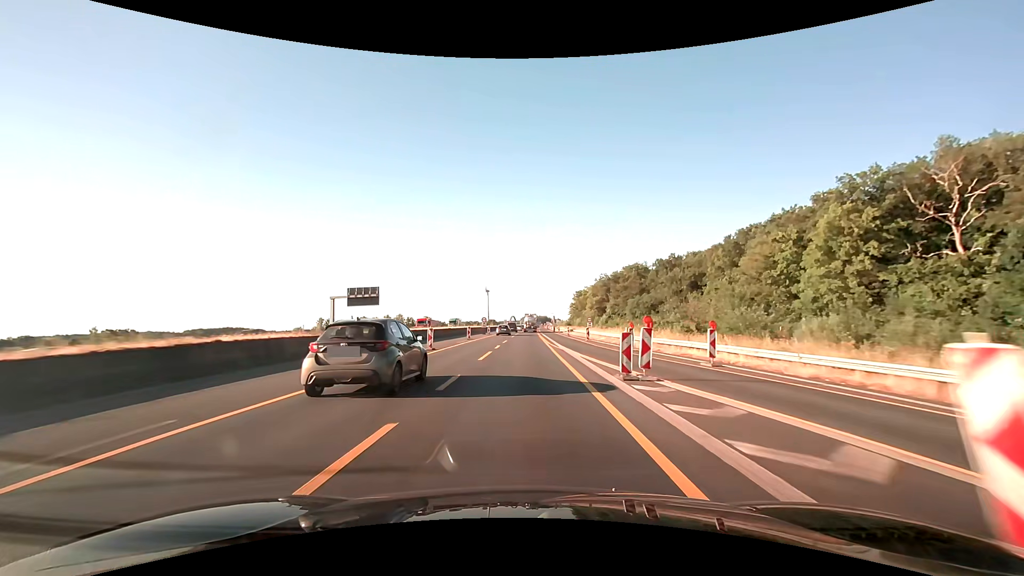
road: motorway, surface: asphalt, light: Day
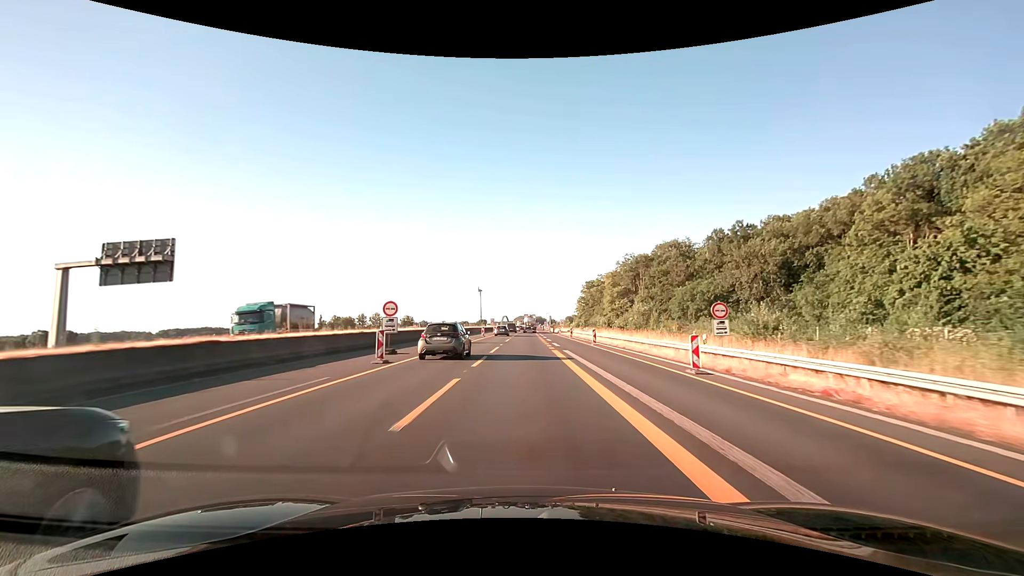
(+0.2, +49.9) m; +1°
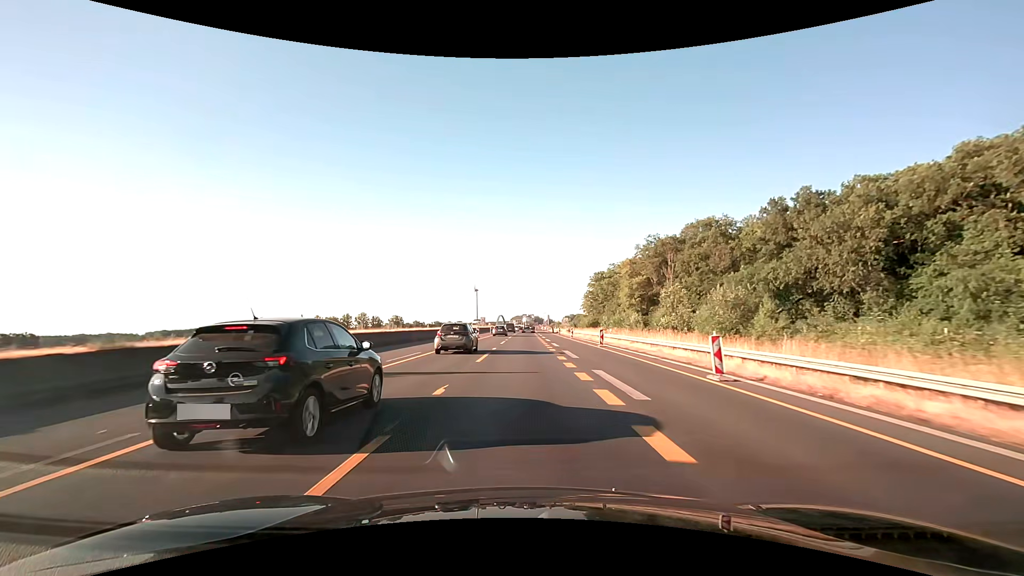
(+0.2, +25.0) m; +1°
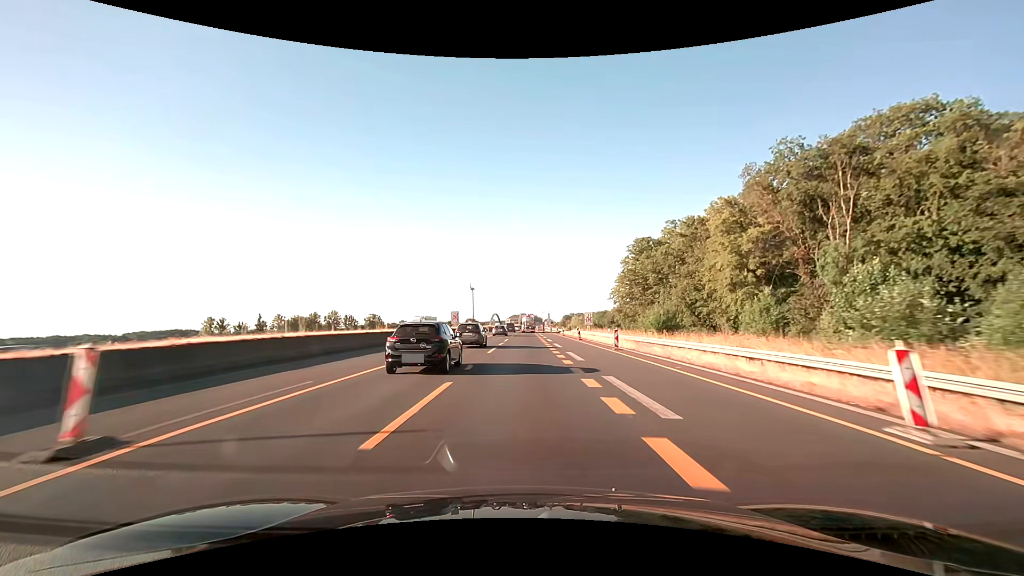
(+0.1, +50.0) m; 0°
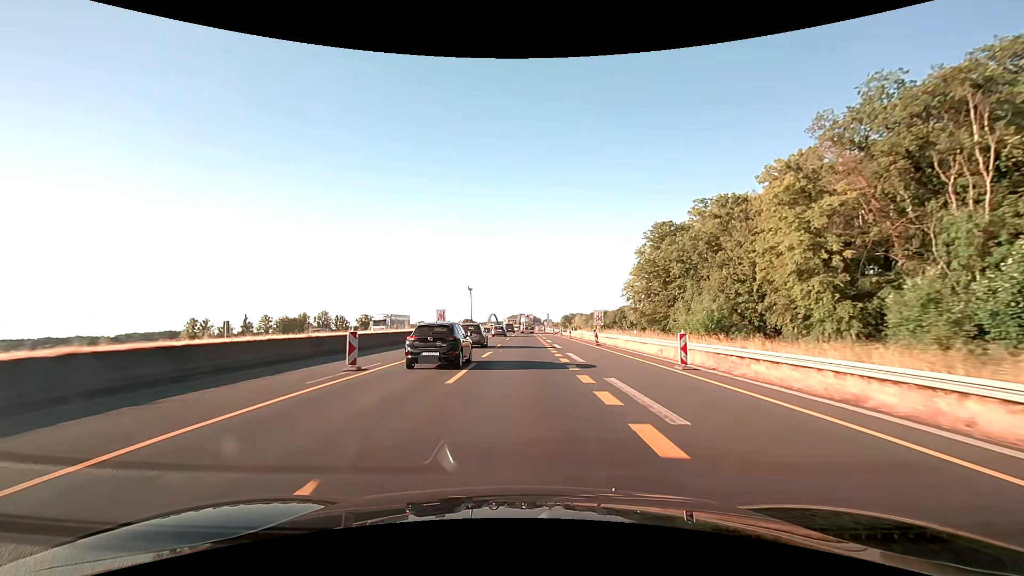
(0.0, +12.5) m; 0°
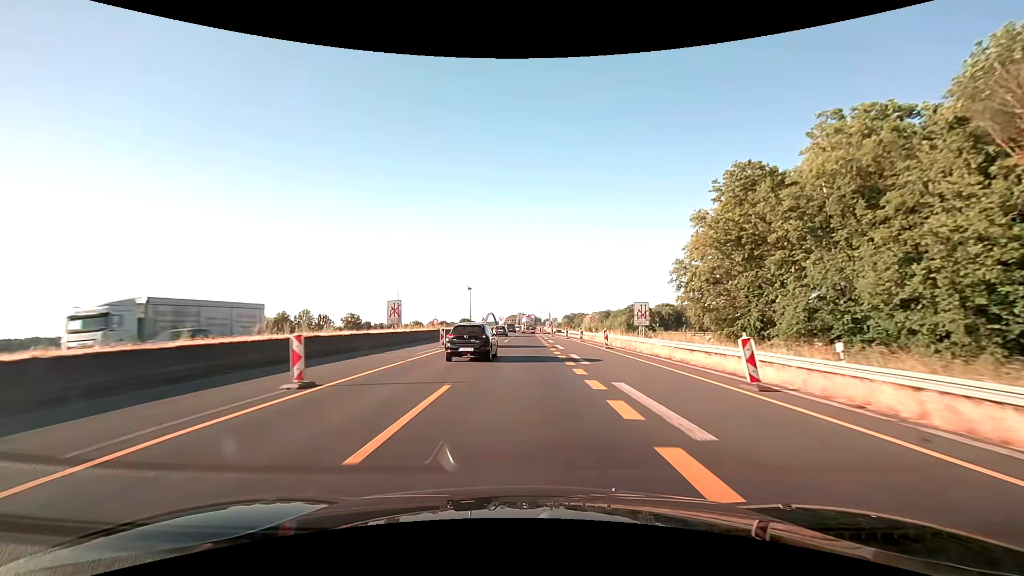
(0.0, +25.0) m; 0°
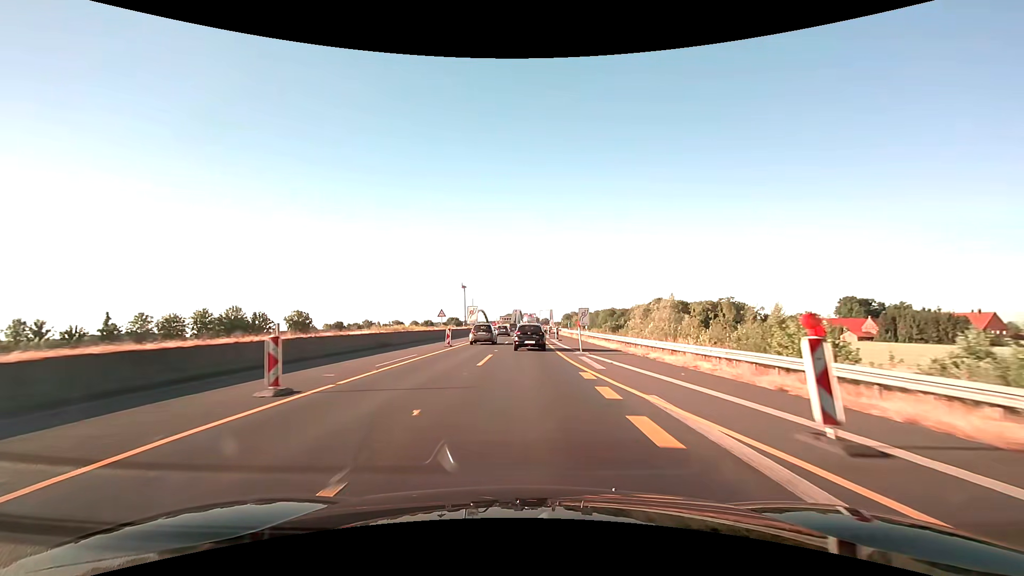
(+0.2, +62.5) m; 0°
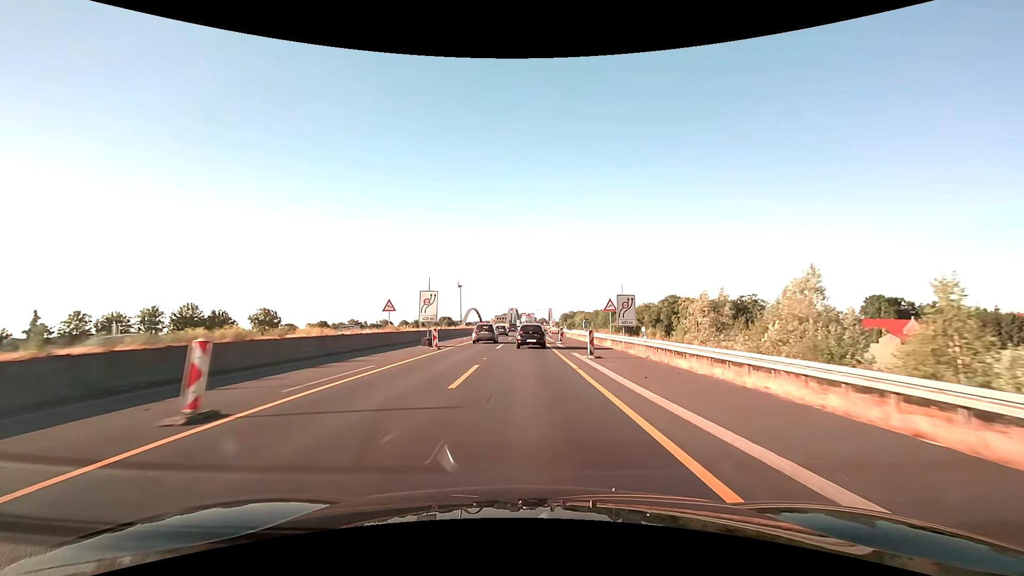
(+0.1, +25.0) m; 0°
(0, +10) (0, +20) (0, +30) (0, +40) (0, +50) (0, +60) (0, +70) (+1, +80) (+1, +90) (+1, +100) m
